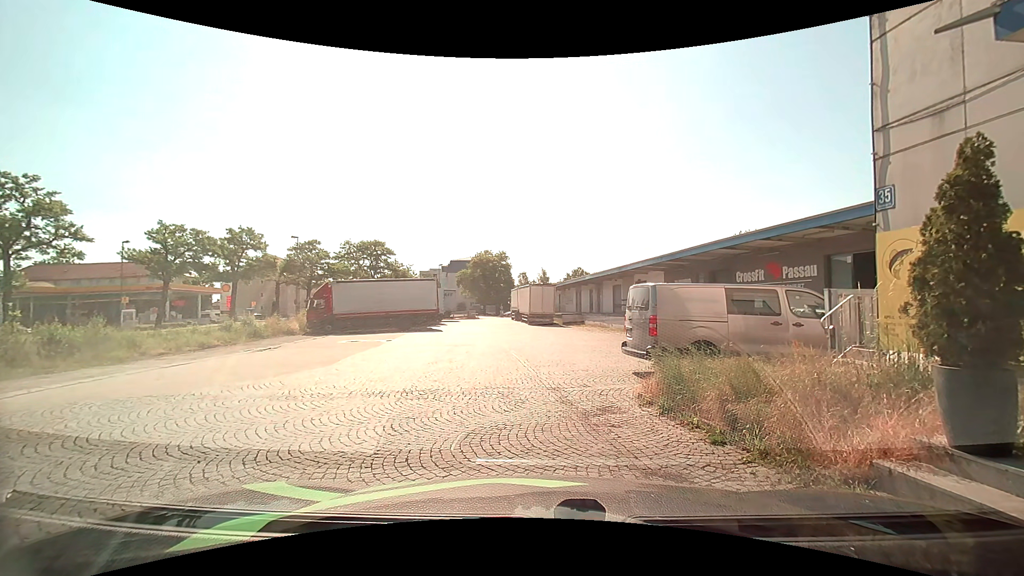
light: Day
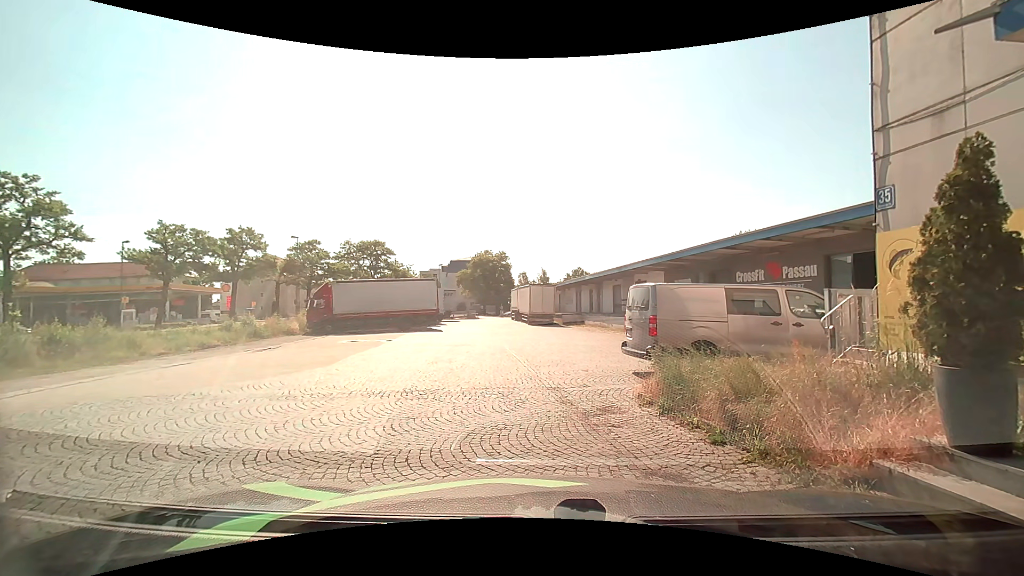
(0.0, 0.0) m; 0°
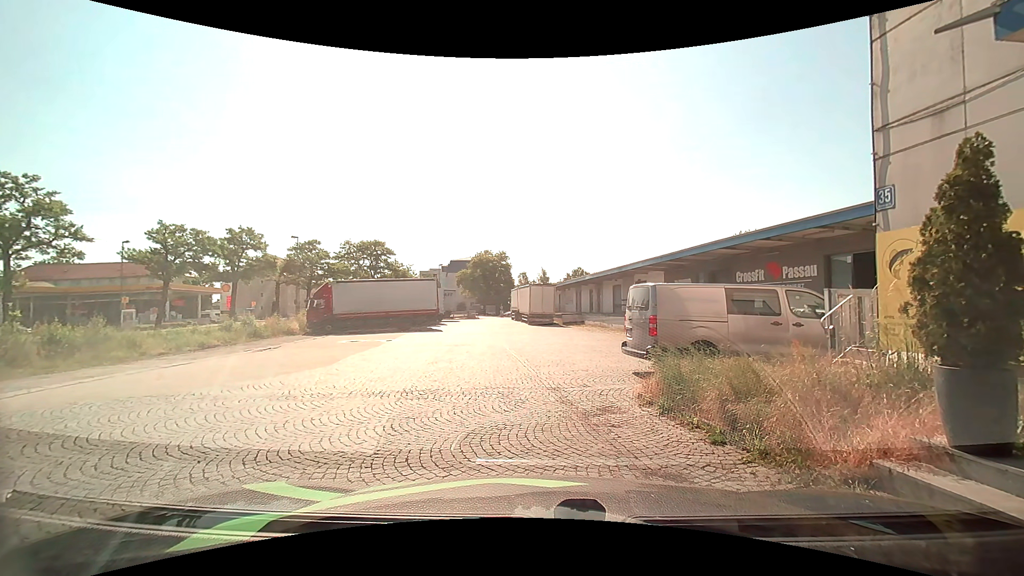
(0.0, 0.0) m; 0°
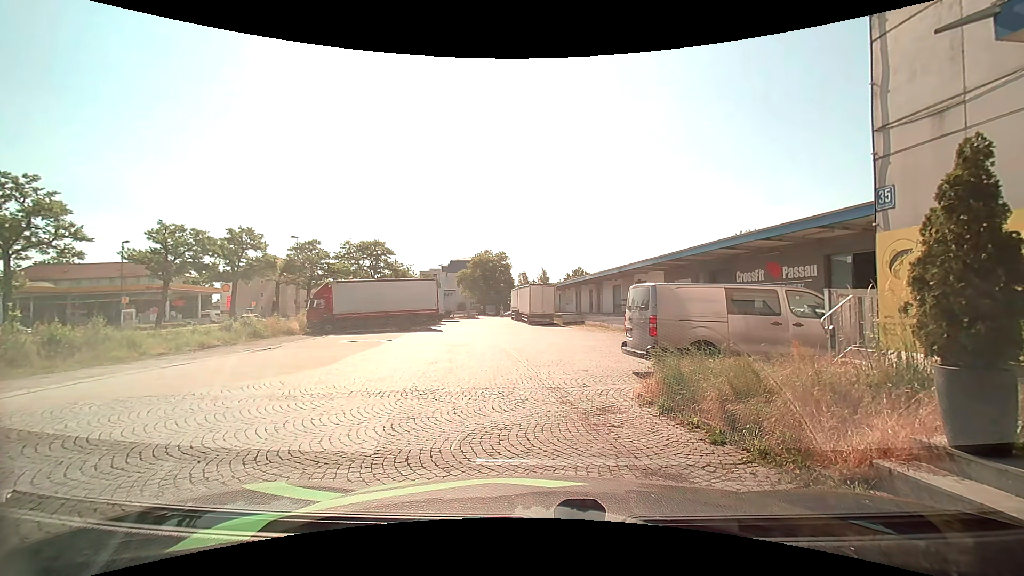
(0.0, 0.0) m; 0°
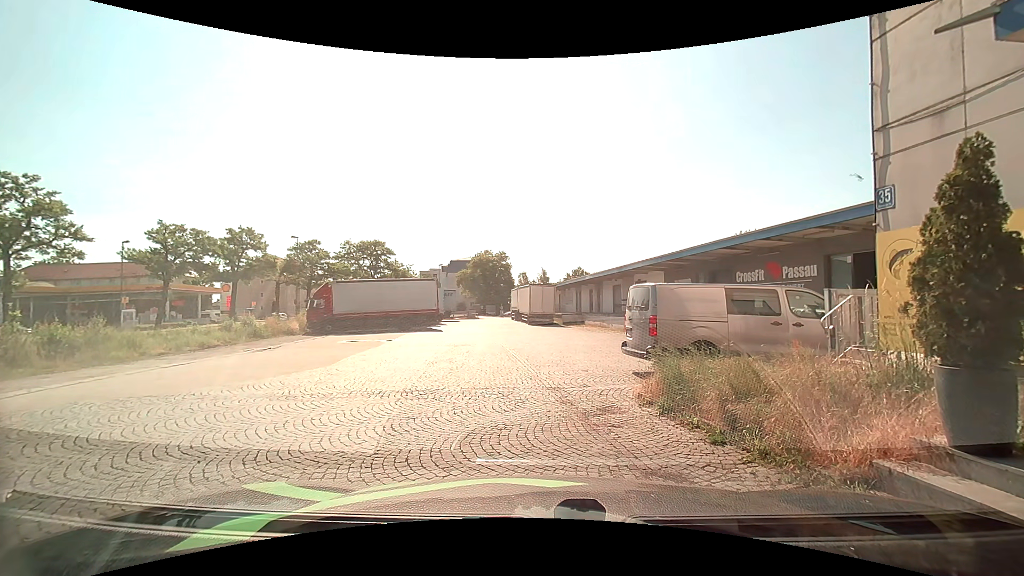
(0.0, 0.0) m; 0°
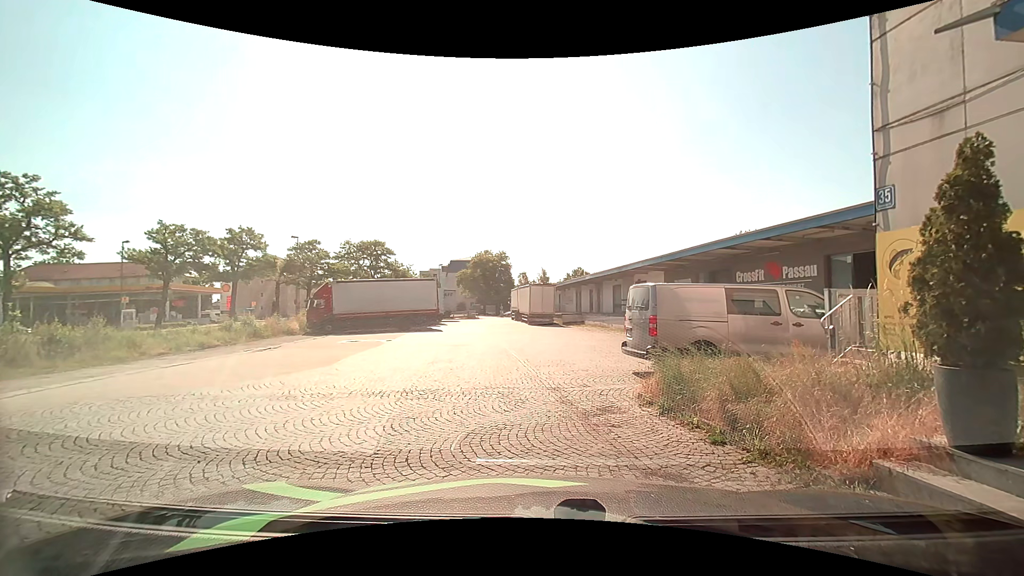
(0.0, 0.0) m; 0°
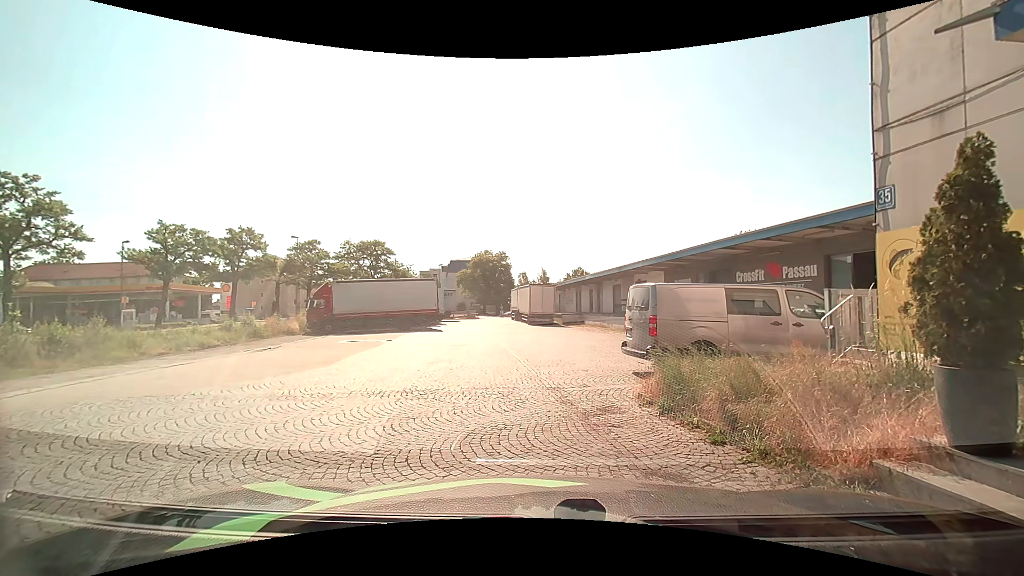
(0.0, 0.0) m; 0°
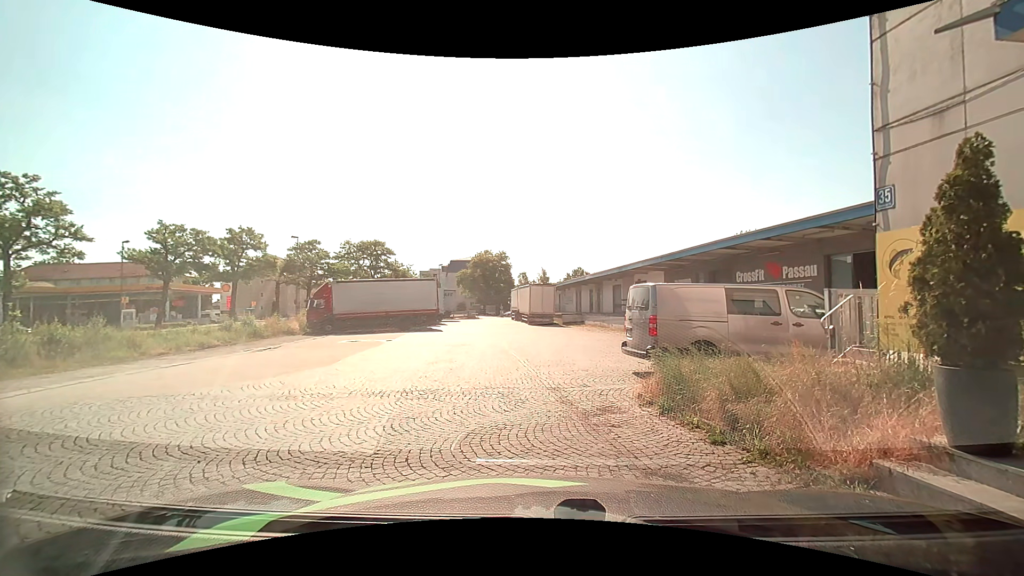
(0.0, 0.0) m; 0°
